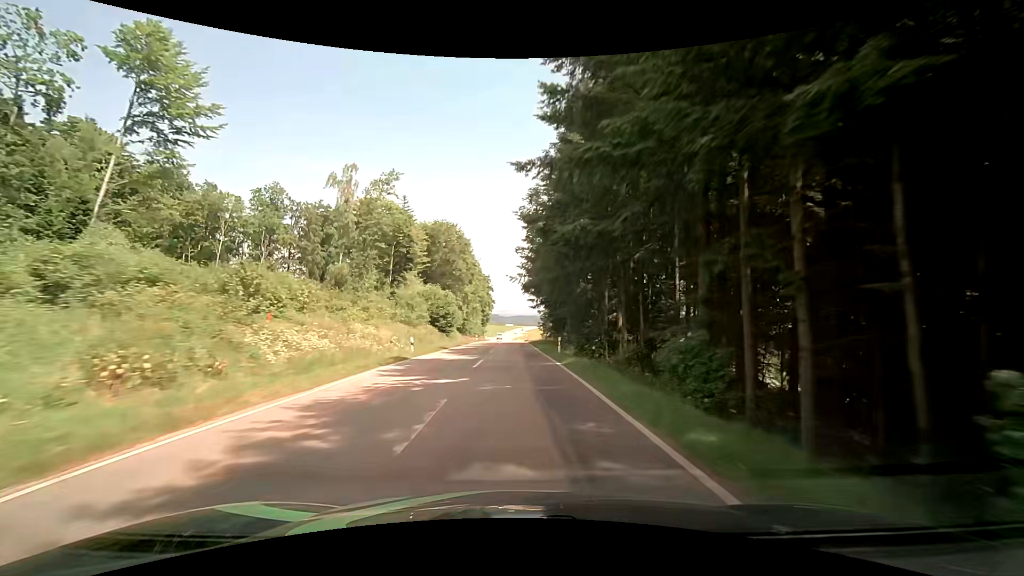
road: tertiary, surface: asphalt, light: Day
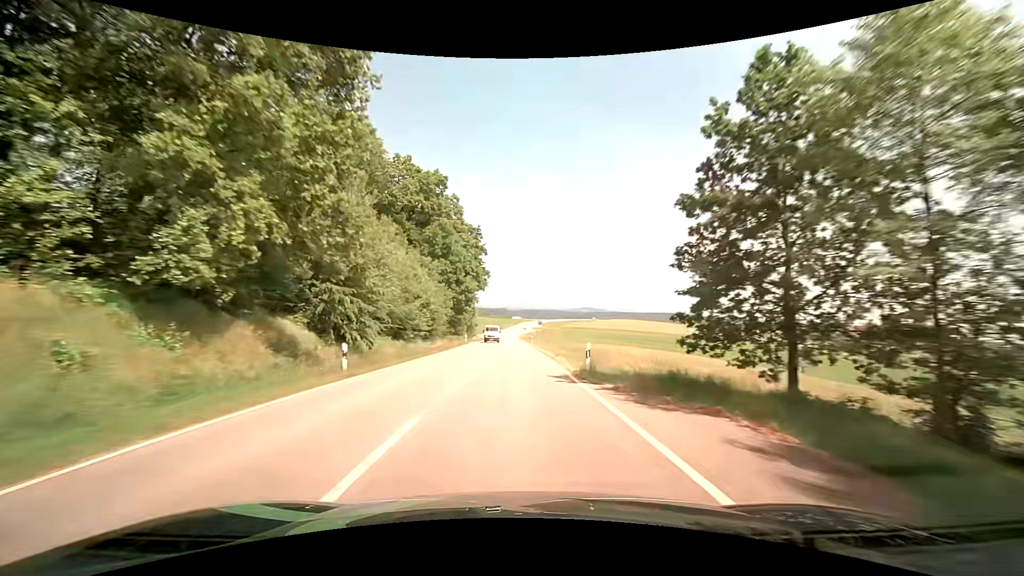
(-0.1, +60.8) m; -1°
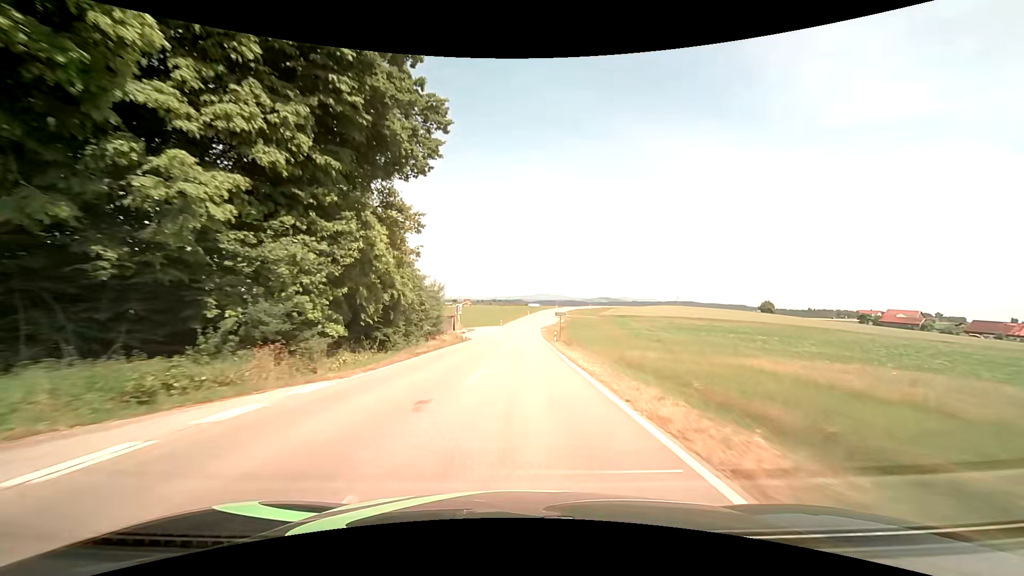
(+0.1, +60.4) m; -1°
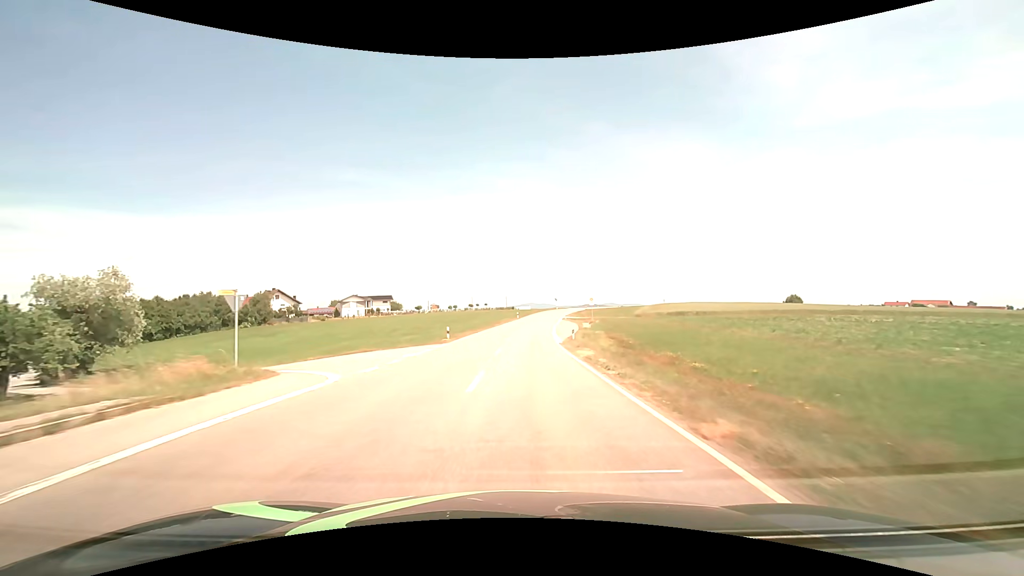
(+0.5, +59.7) m; +1°
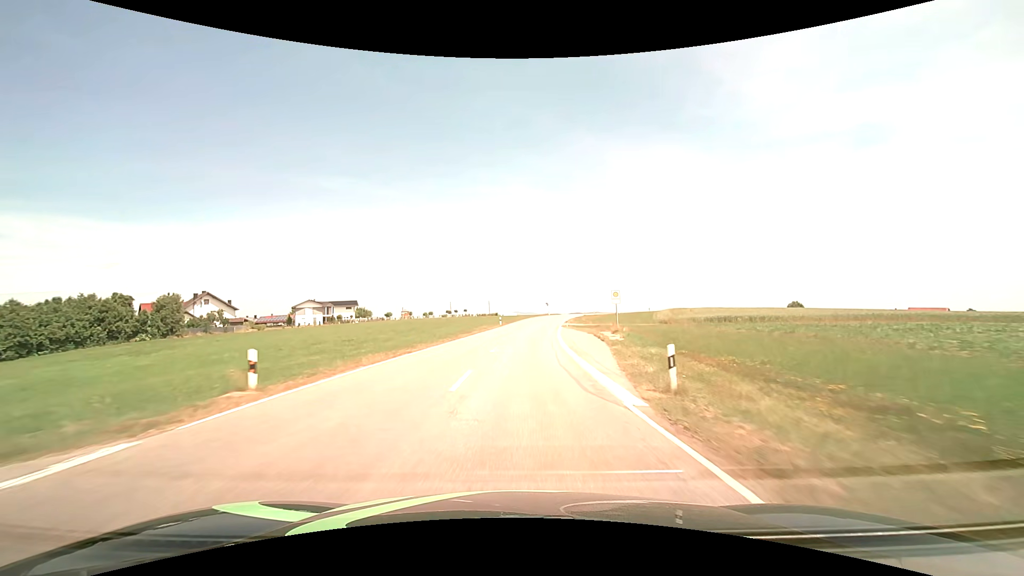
(+0.3, +23.2) m; +2°
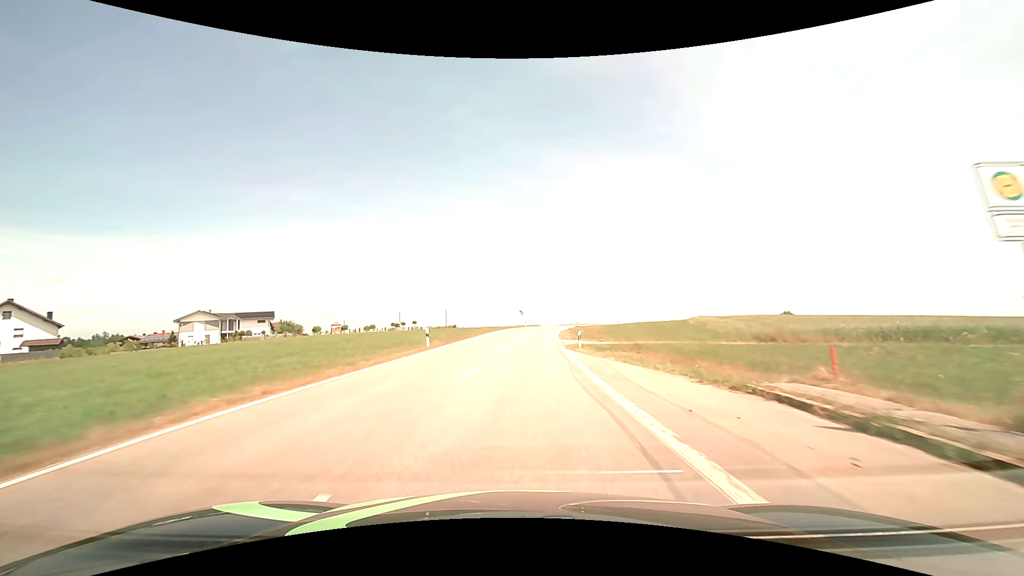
(+1.0, +33.5) m; +4°
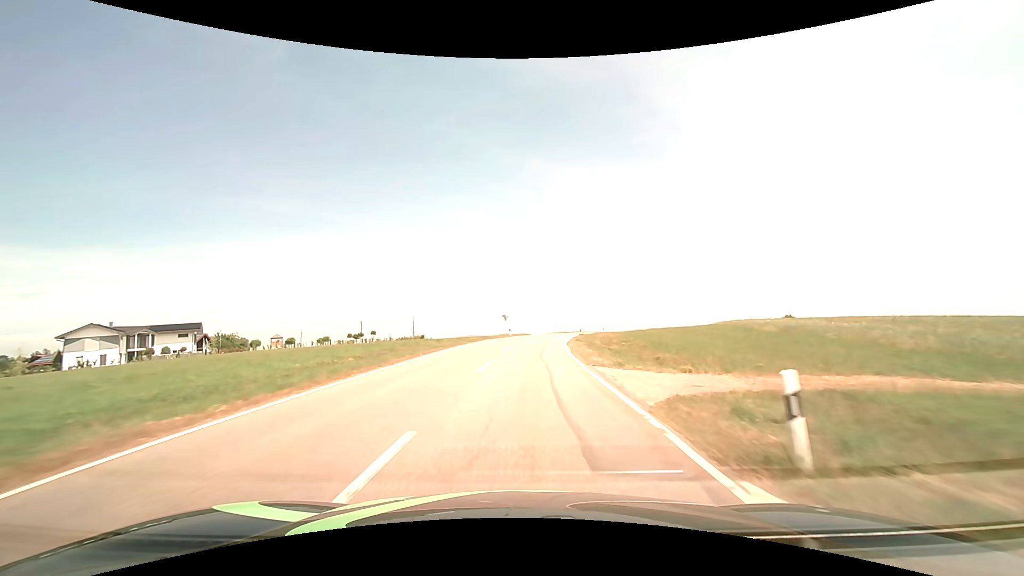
(+0.4, +21.1) m; +2°
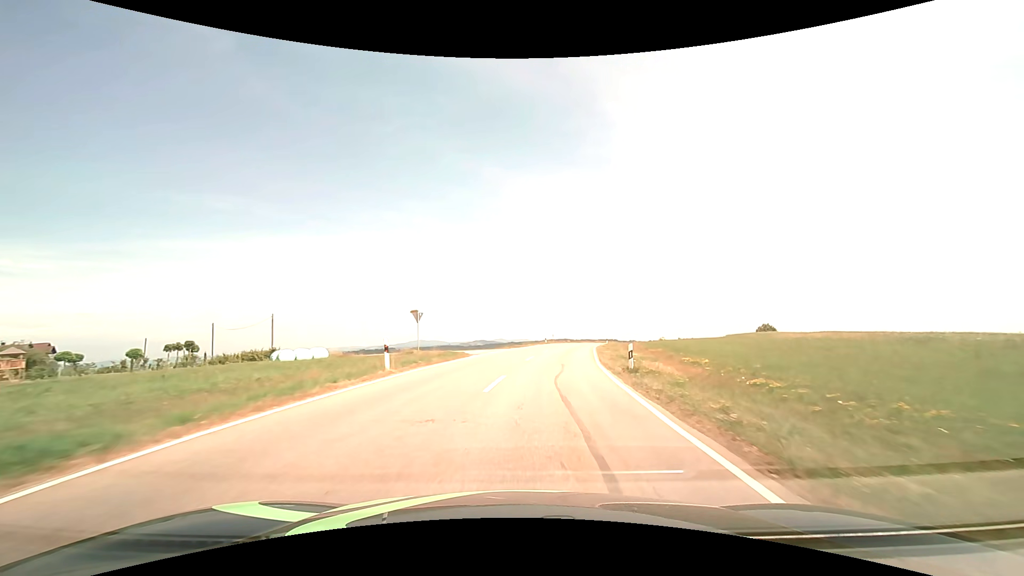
(+1.5, +38.6) m; +6°
(0, +10) (+1, +20) (+2, +30) (+4, +40) (+6, +50) (+8, +59) (+10, +69) (+12, +79) (+15, +88) (+18, +98) m
